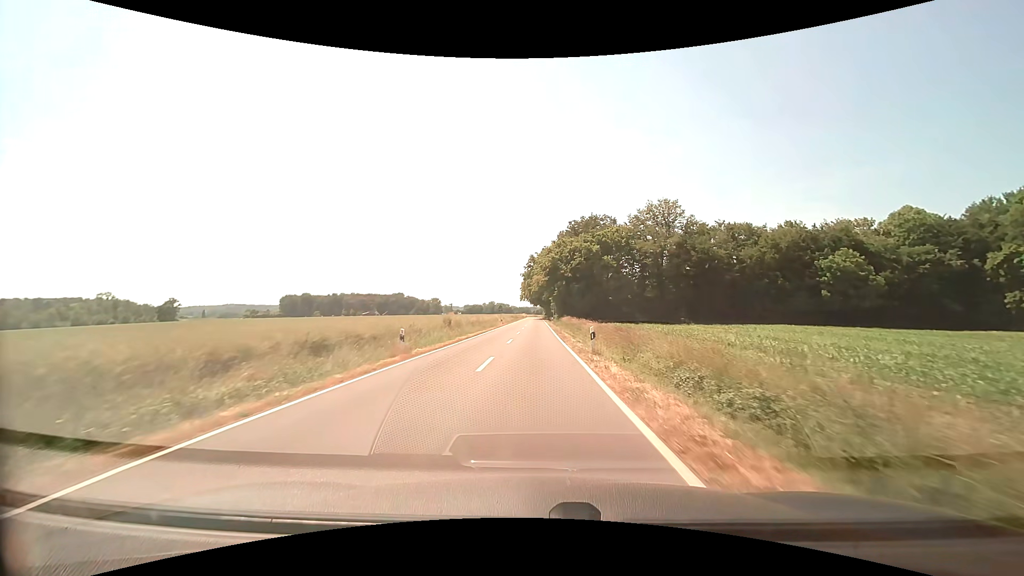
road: secondary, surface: asphalt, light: Day
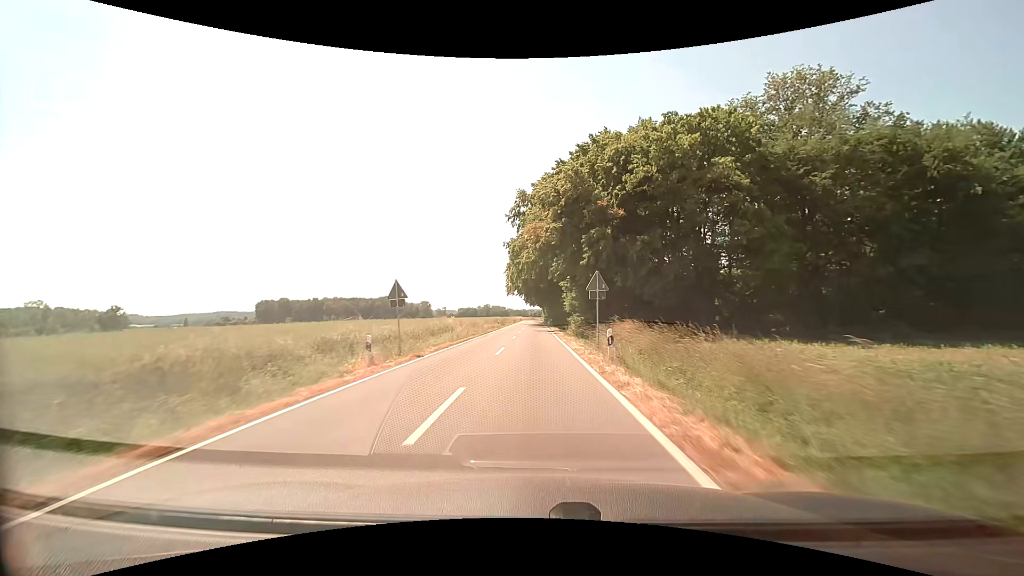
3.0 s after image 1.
(+0.4, +54.9) m; 0°
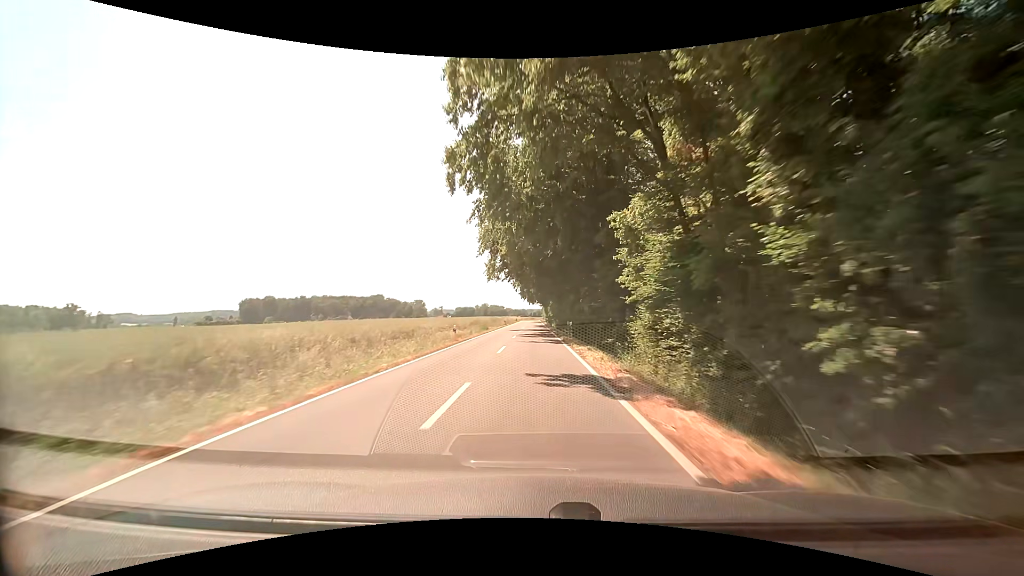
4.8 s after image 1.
(0.0, +35.4) m; 0°
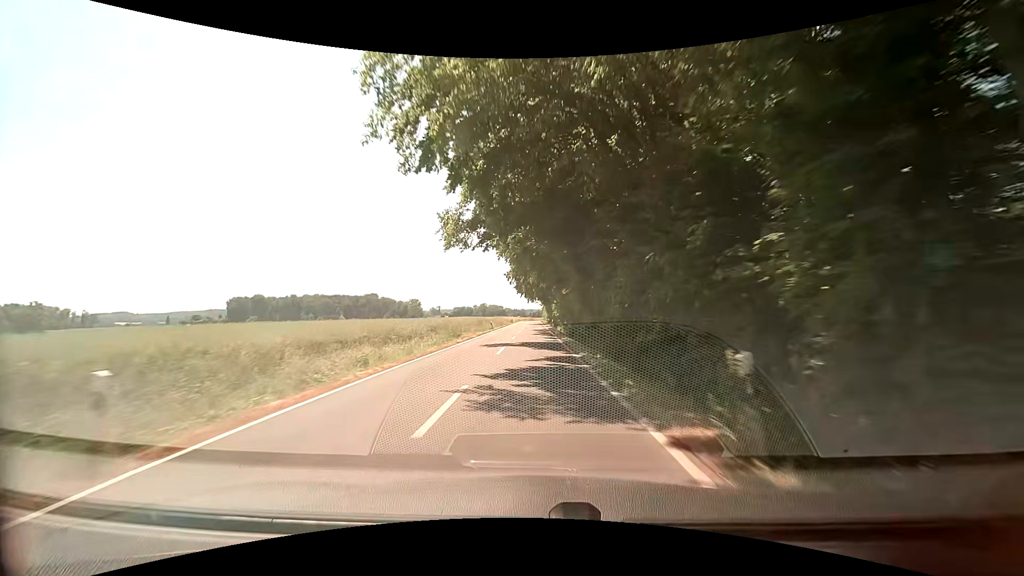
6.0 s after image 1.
(0.0, +24.5) m; 0°
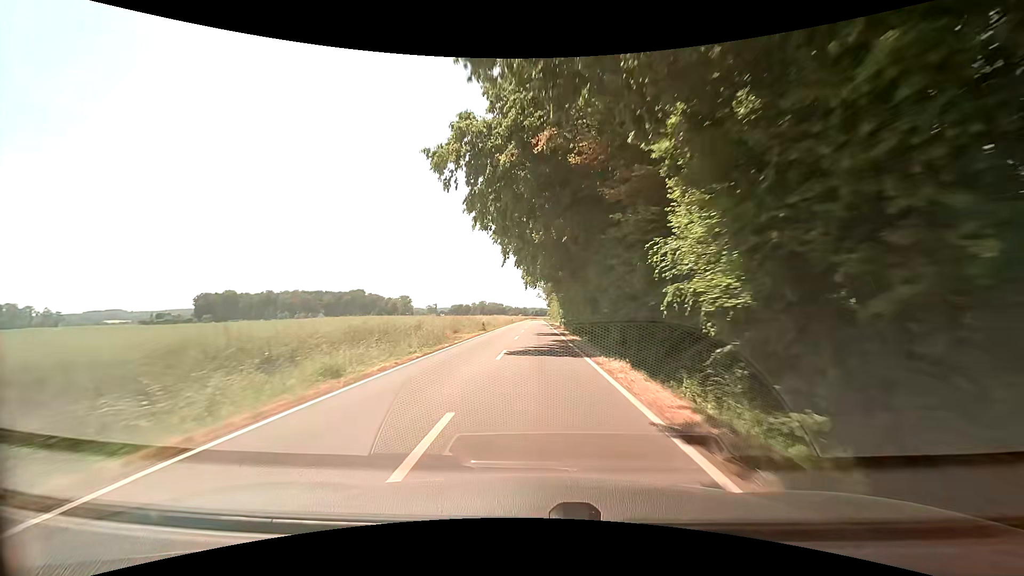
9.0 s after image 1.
(-0.1, +62.8) m; 0°
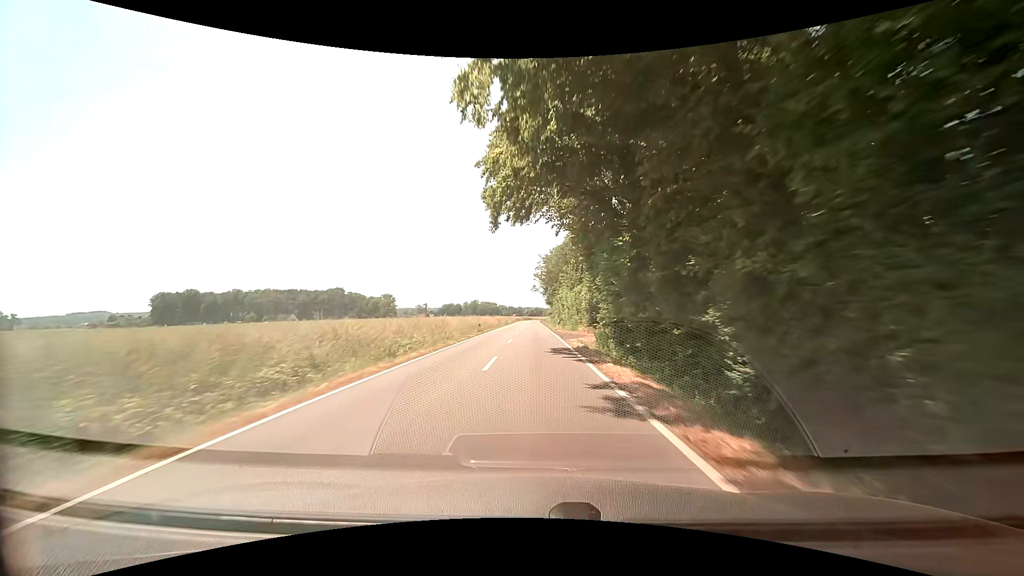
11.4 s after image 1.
(+0.2, +50.9) m; +1°
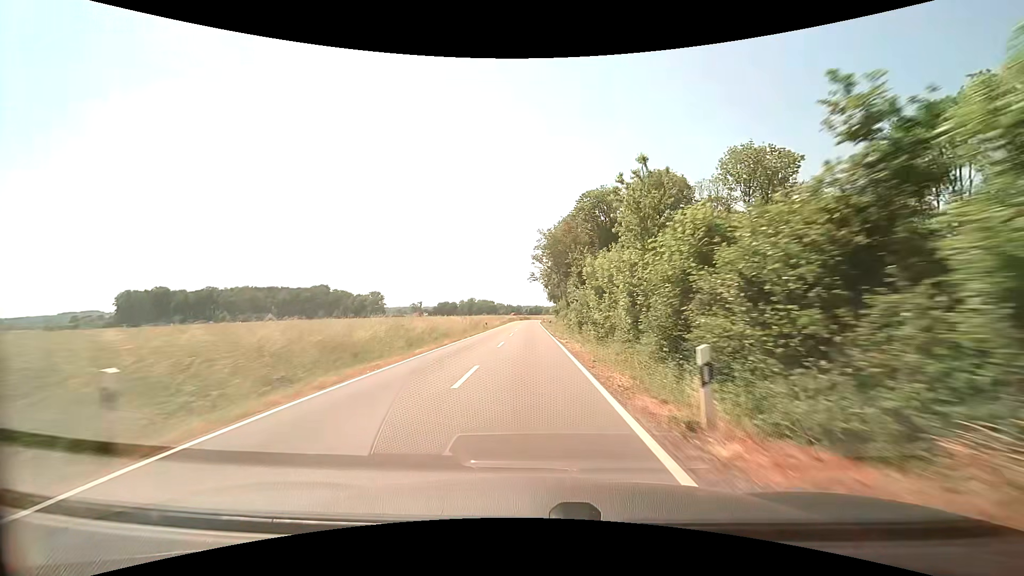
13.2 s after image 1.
(0.0, +38.9) m; 0°
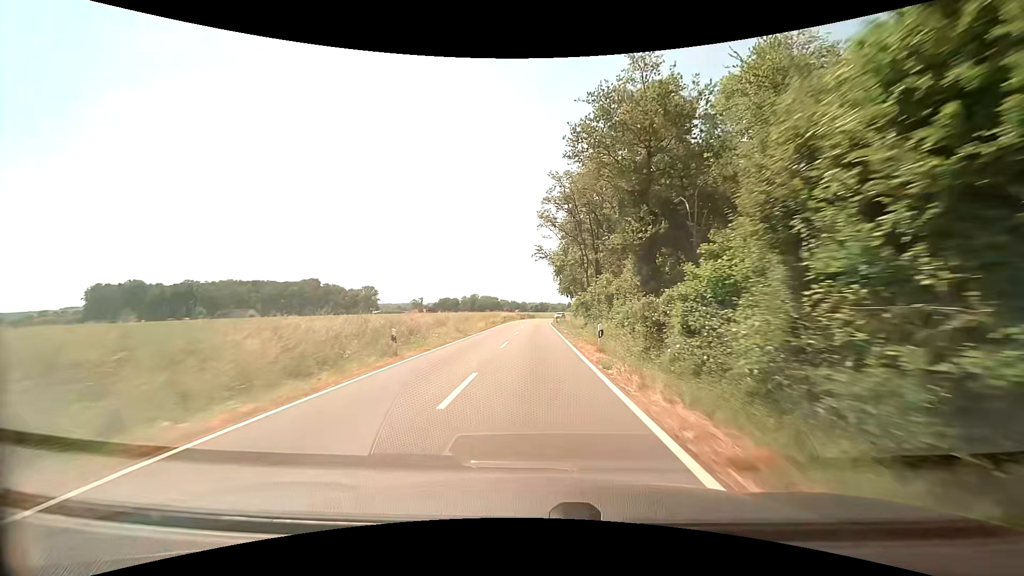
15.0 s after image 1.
(-0.4, +38.1) m; -1°
(0, +10) (0, +20) (0, +30) (0, +40) (+1, +50) (+1, +60) (+1, +70) (+2, +80) (+3, +90) (+4, +100) m
